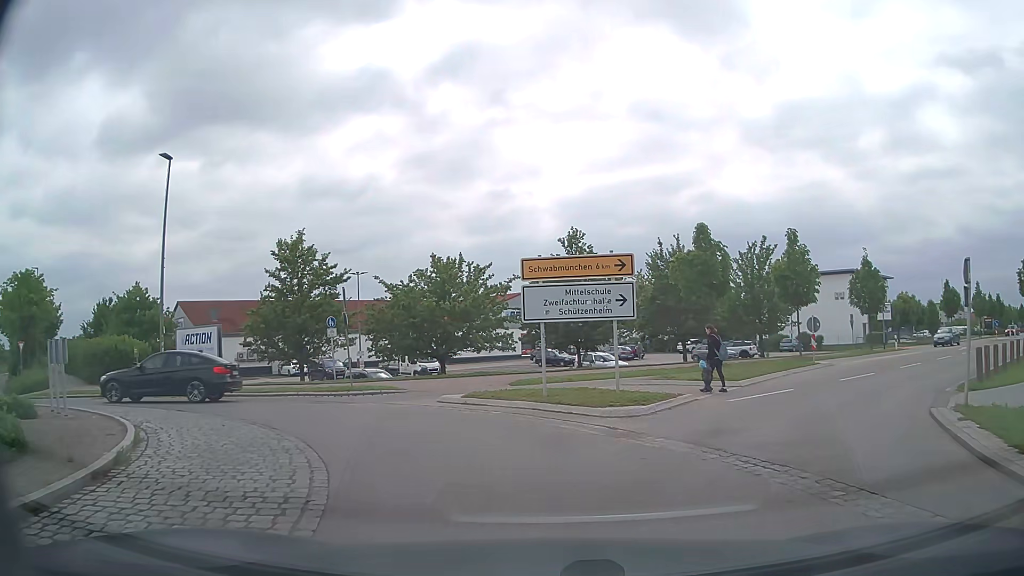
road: tertiary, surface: asphalt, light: Day
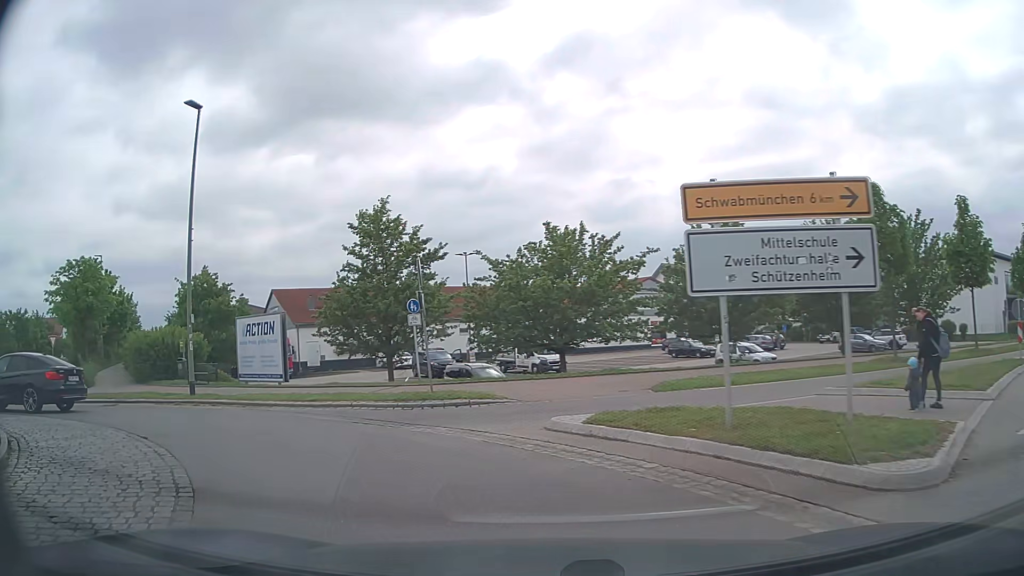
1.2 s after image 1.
(-0.5, +6.3) m; -11°
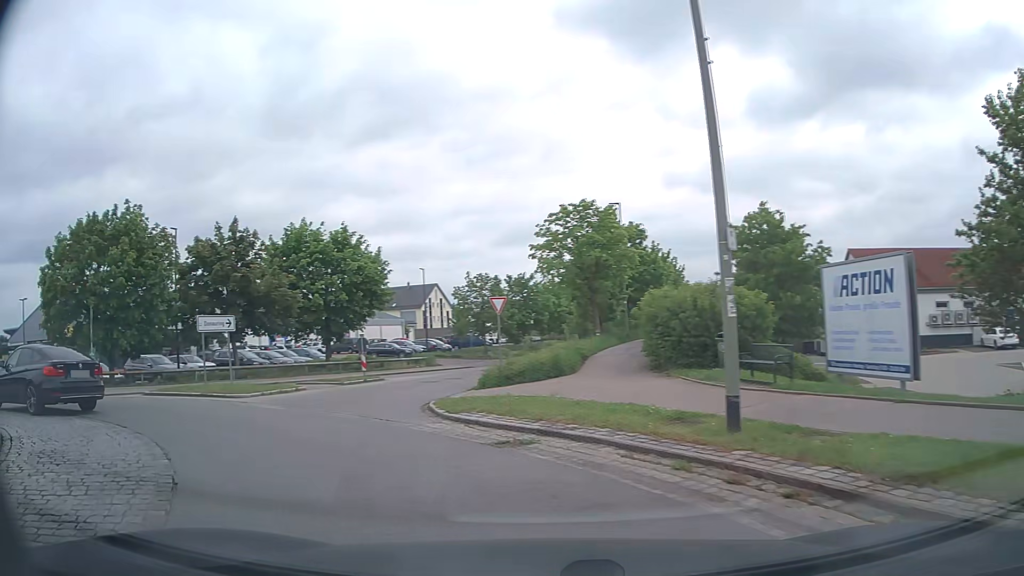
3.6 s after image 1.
(-4.5, +11.4) m; -48°
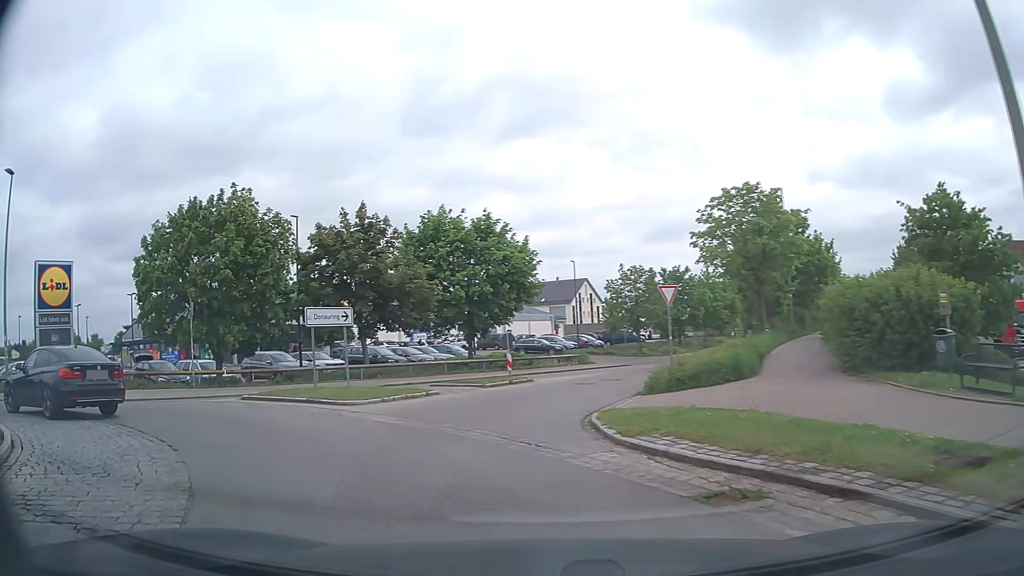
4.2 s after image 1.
(-0.4, +3.1) m; -13°
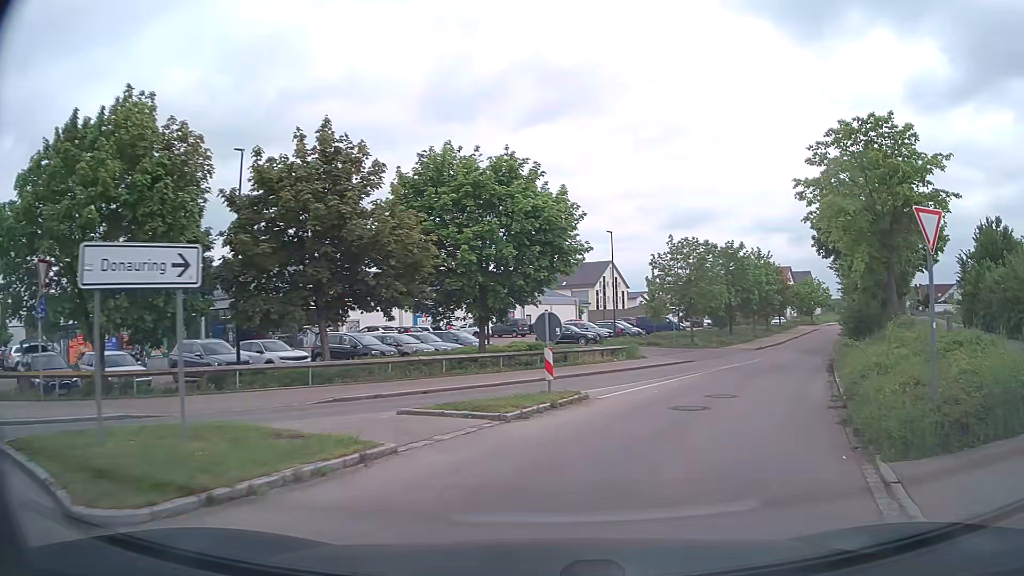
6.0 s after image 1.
(-1.1, +10.4) m; -2°
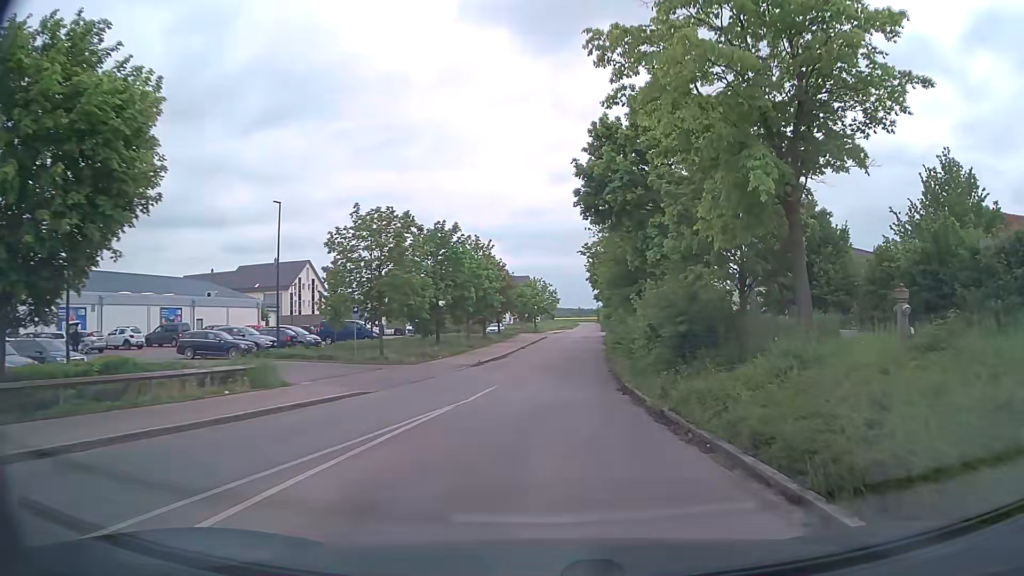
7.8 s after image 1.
(+2.9, +13.4) m; +24°
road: residential
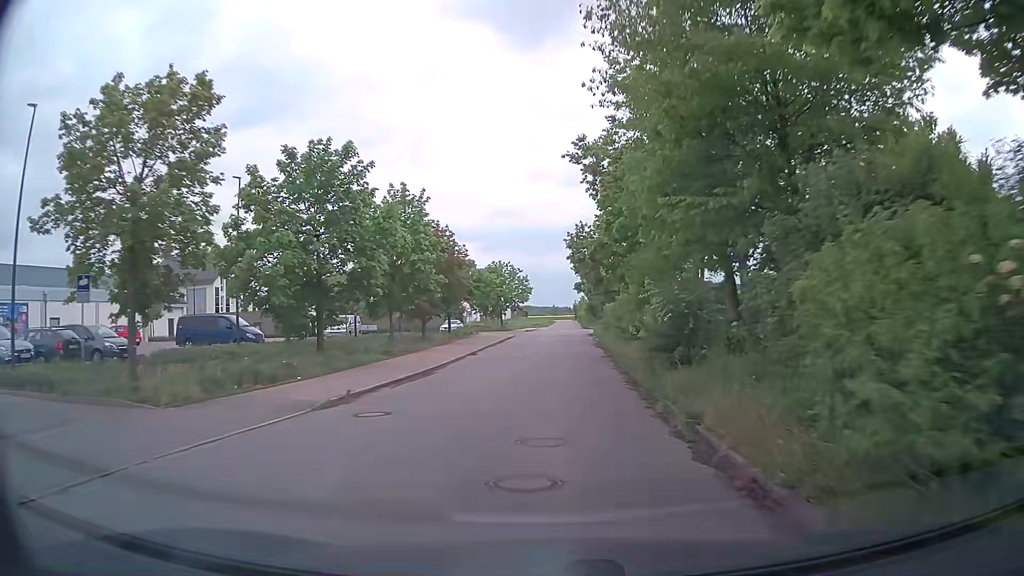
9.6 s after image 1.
(+0.7, +18.8) m; +4°
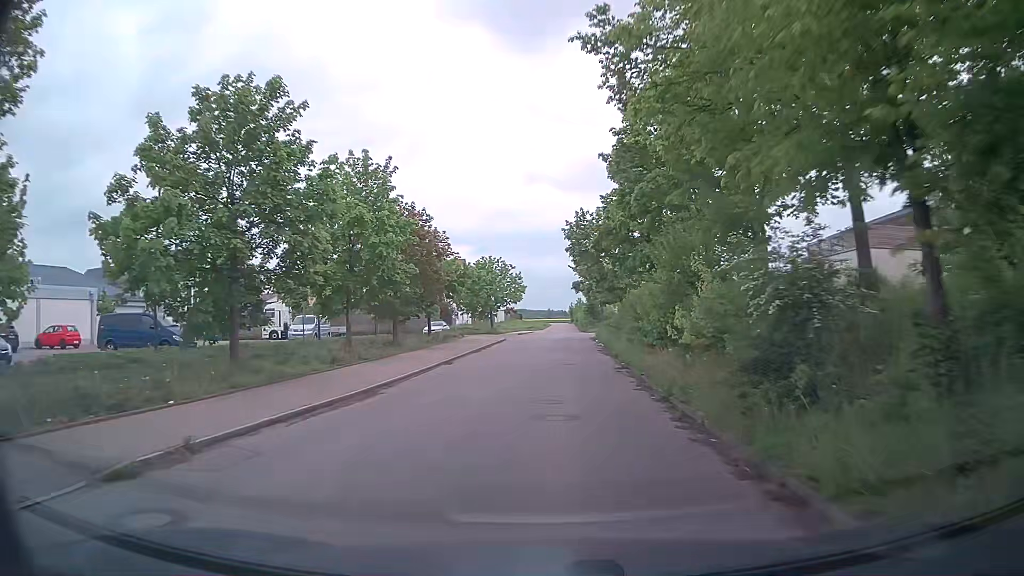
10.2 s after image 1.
(-0.1, +7.1) m; -1°
(0, +10) (0, +20) (+1, +30) (+1, +40) (+2, +50) (+2, +60) (+3, +70) (+3, +80) (+4, +90) (+4, +100) m
